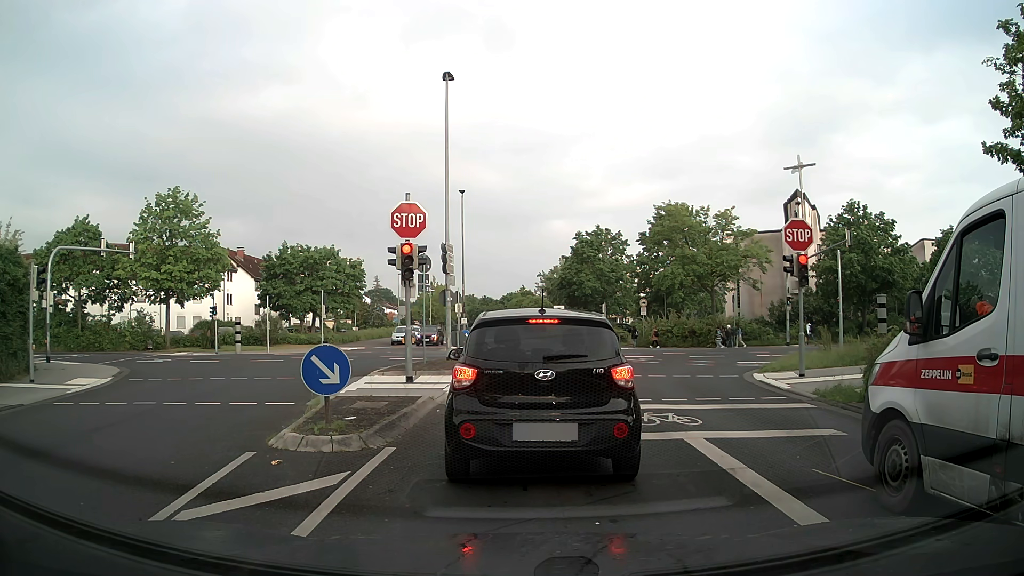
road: residential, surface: asphalt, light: Day
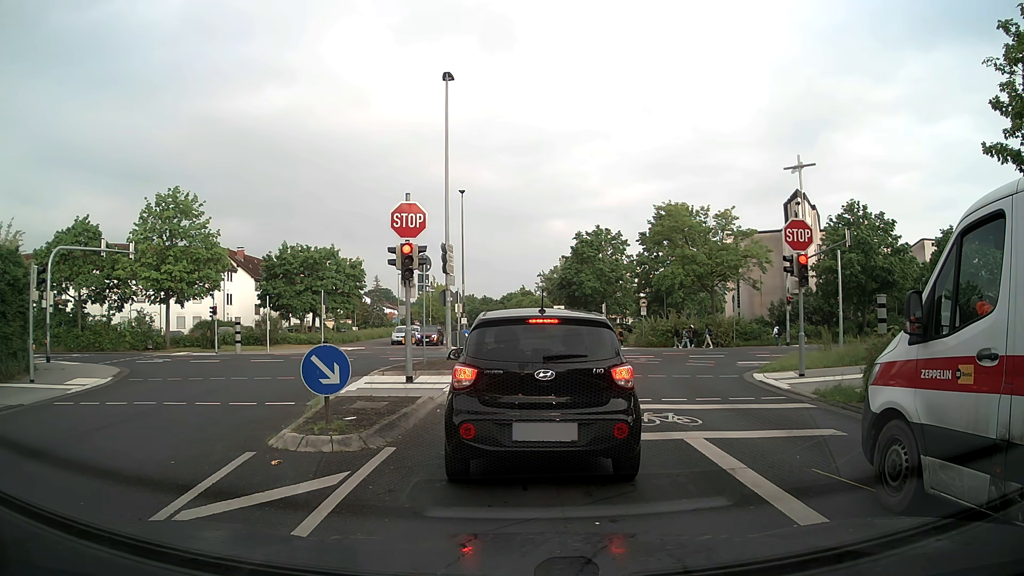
(0.0, 0.0) m; 0°
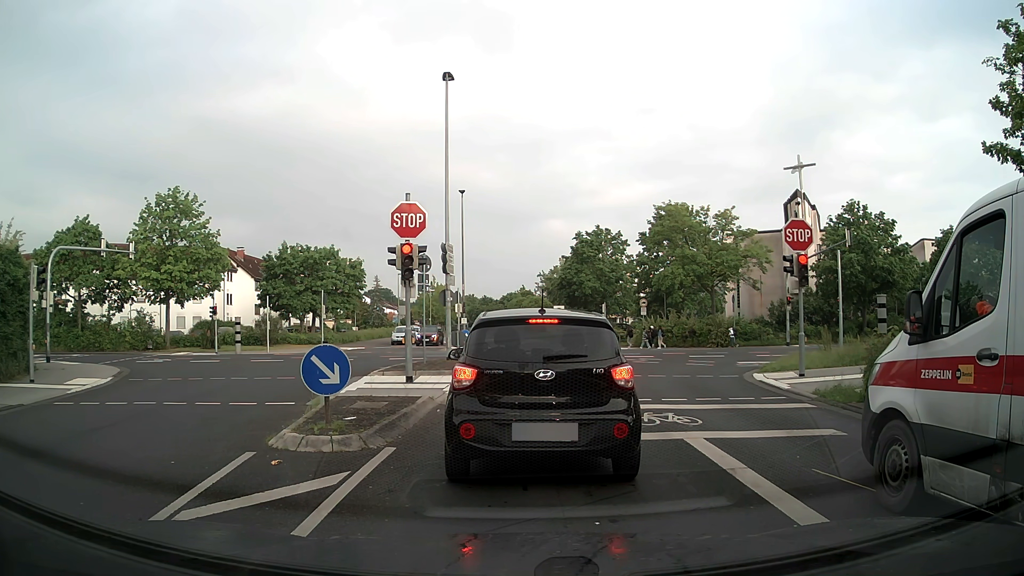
(0.0, 0.0) m; 0°
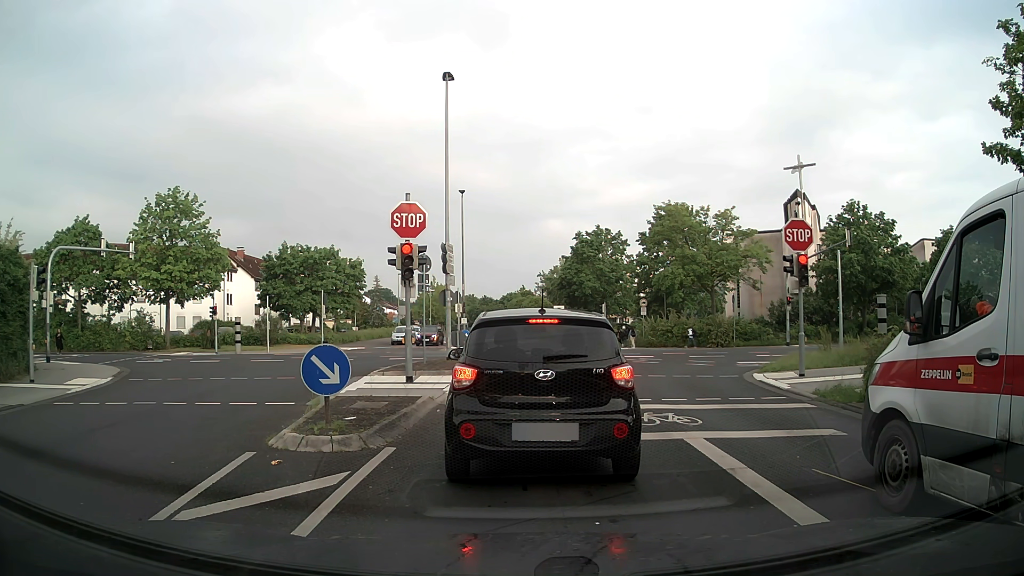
(0.0, 0.0) m; 0°
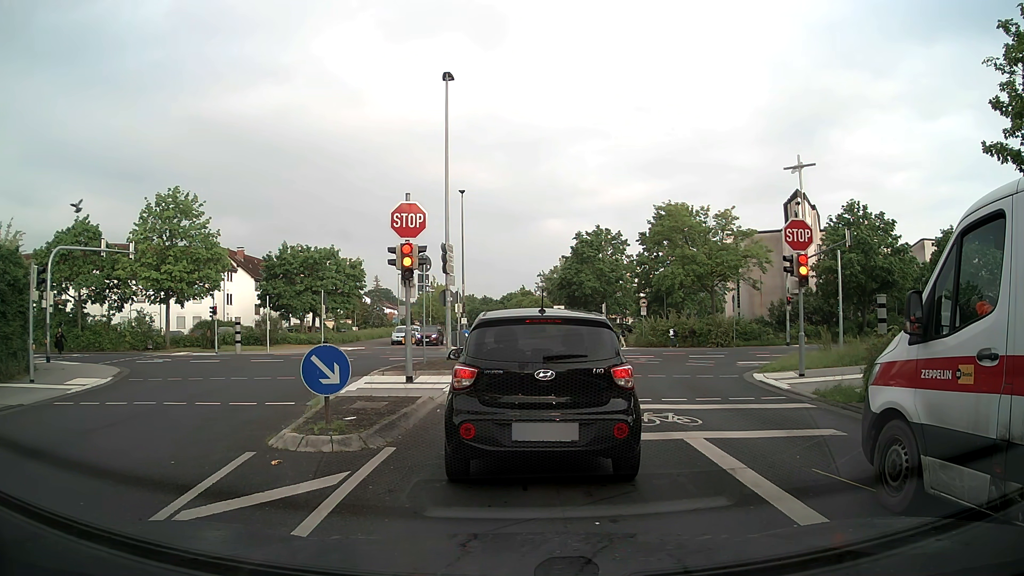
(0.0, 0.0) m; 0°
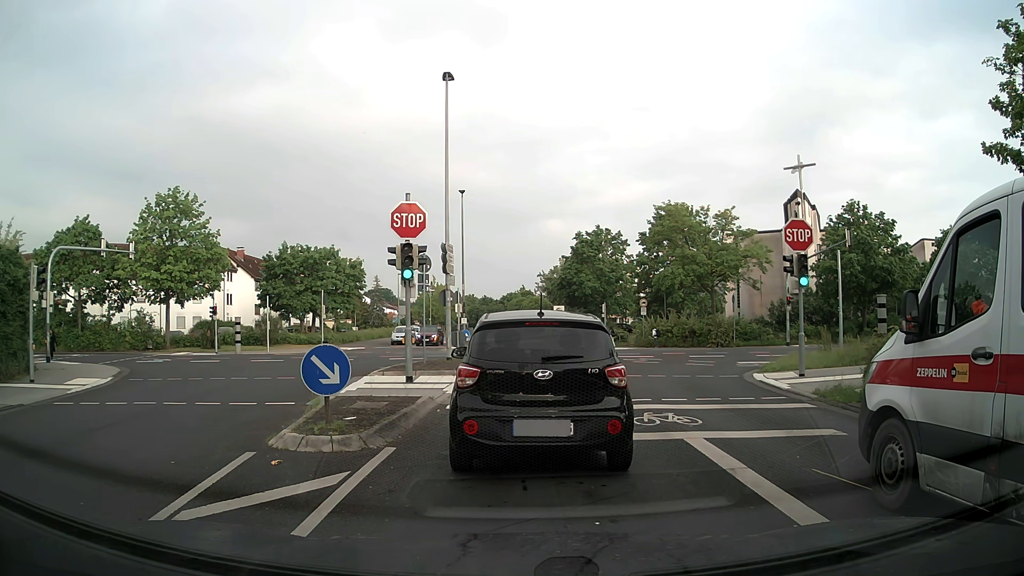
(0.0, 0.0) m; 0°
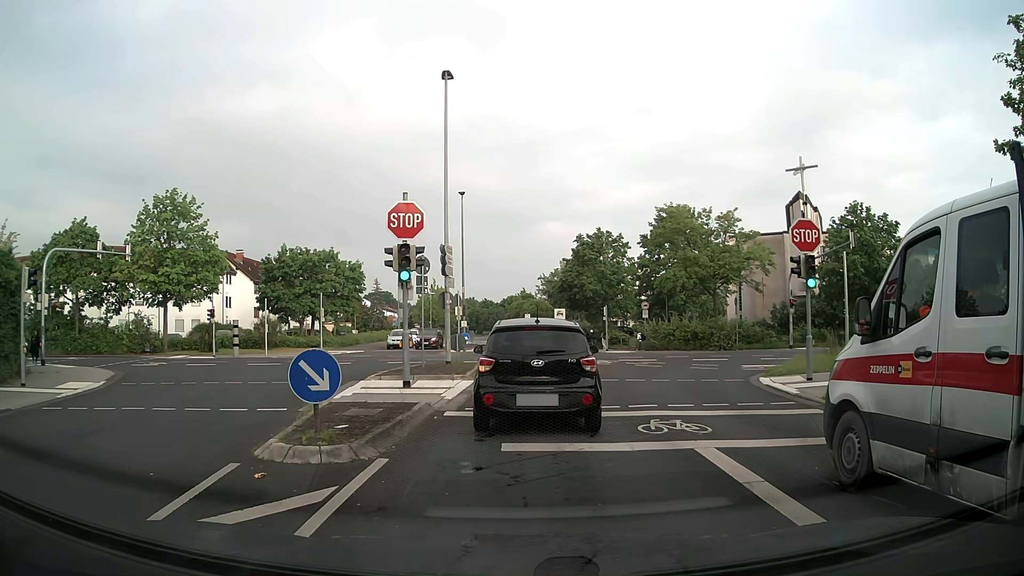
(0.0, +0.5) m; 0°
